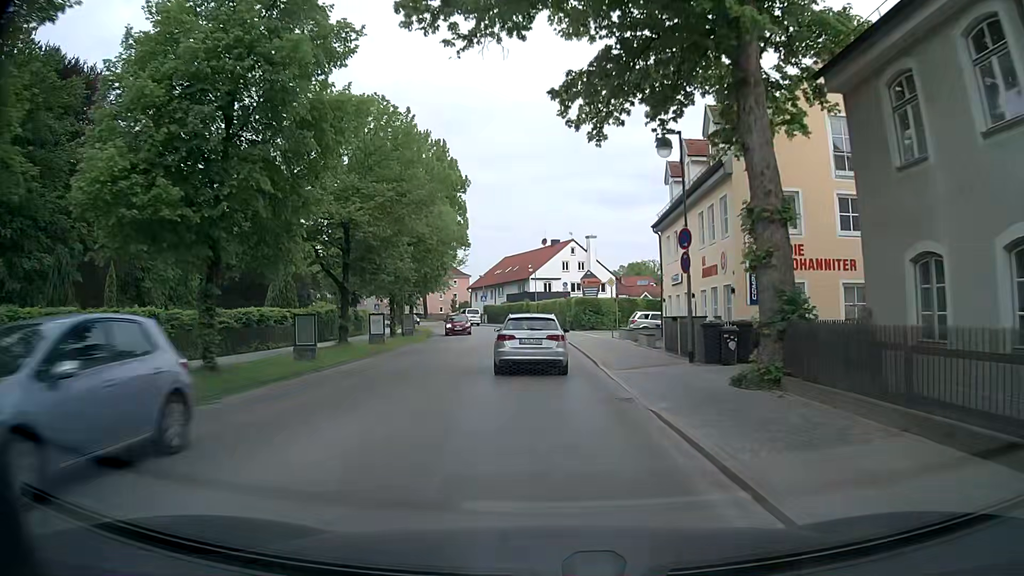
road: tertiary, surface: asphalt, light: Day
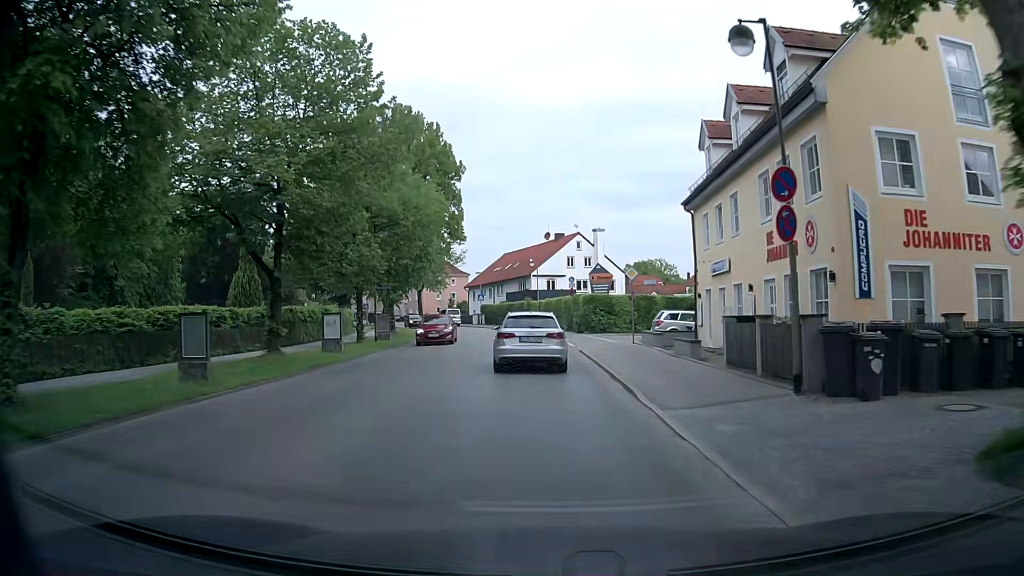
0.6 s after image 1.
(0.0, +7.6) m; 0°
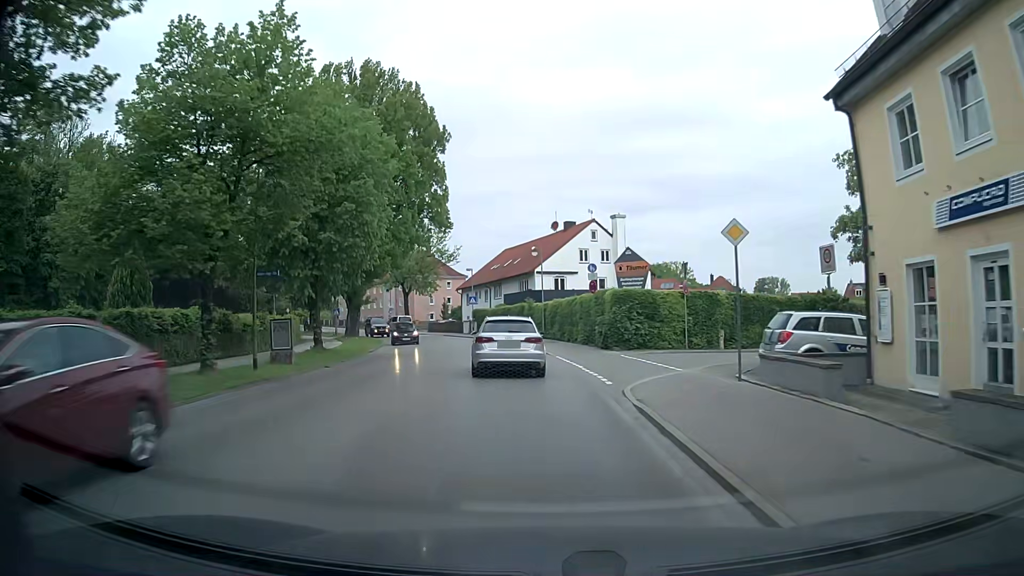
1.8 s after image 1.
(-0.1, +15.4) m; 0°
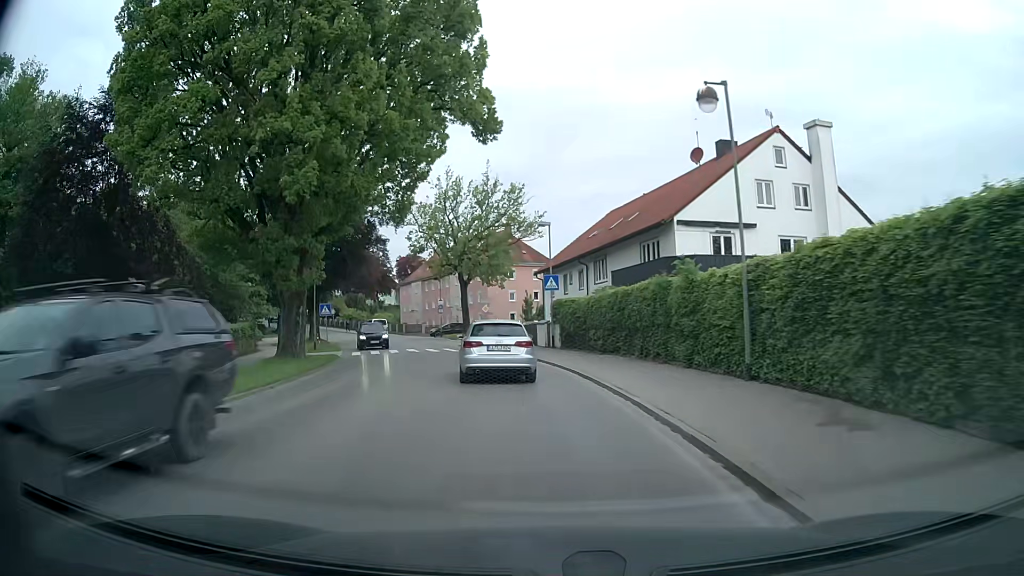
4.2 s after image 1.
(-2.2, +30.8) m; -9°
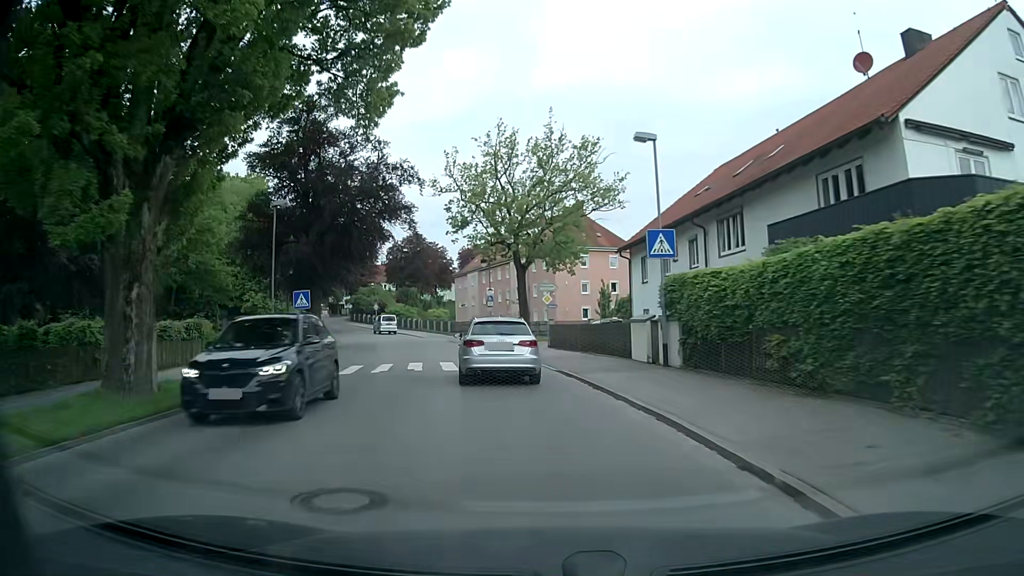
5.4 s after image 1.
(-0.9, +15.4) m; -7°
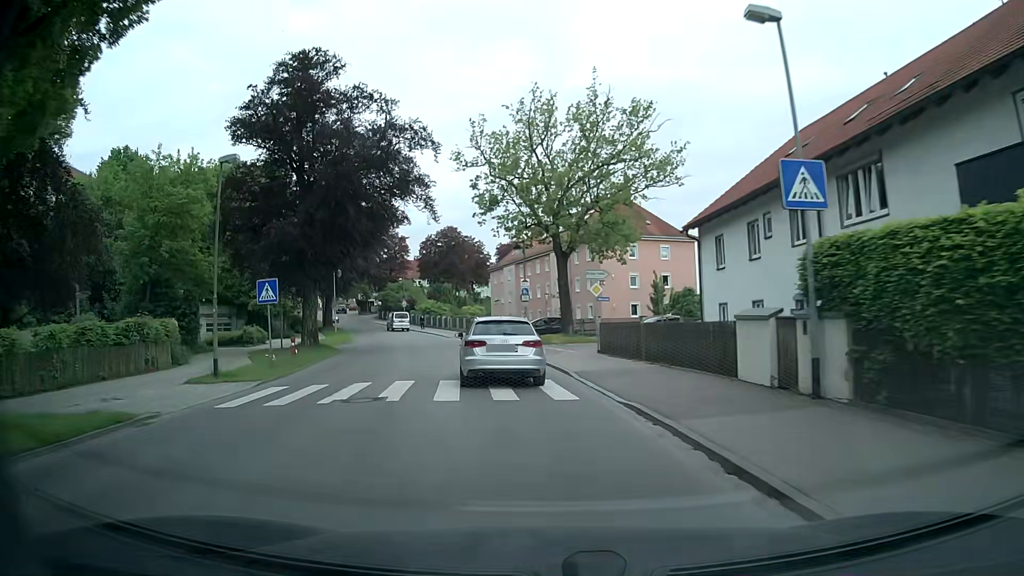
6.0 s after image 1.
(-0.2, +7.7) m; -4°
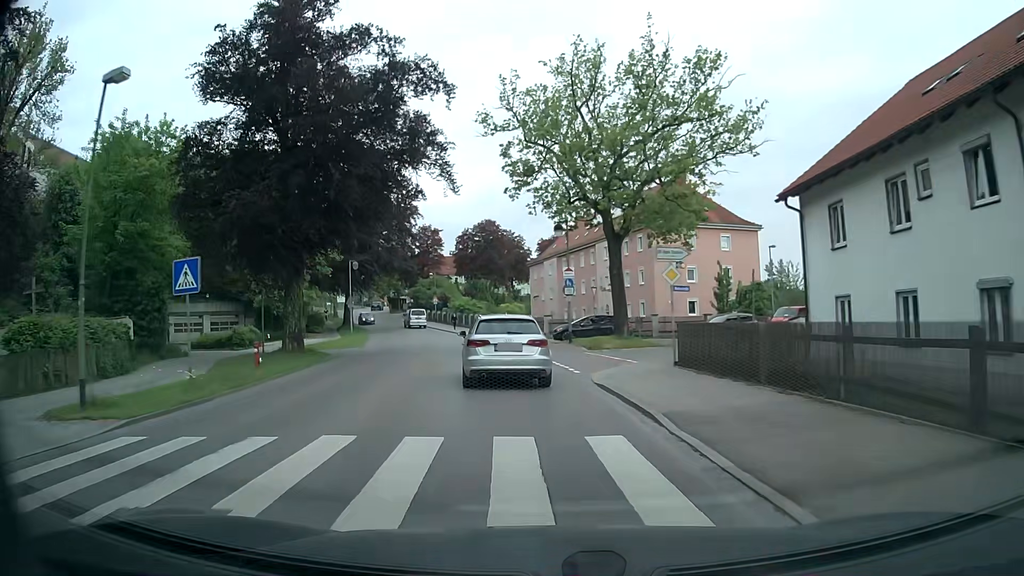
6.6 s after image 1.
(-0.2, +7.7) m; -2°
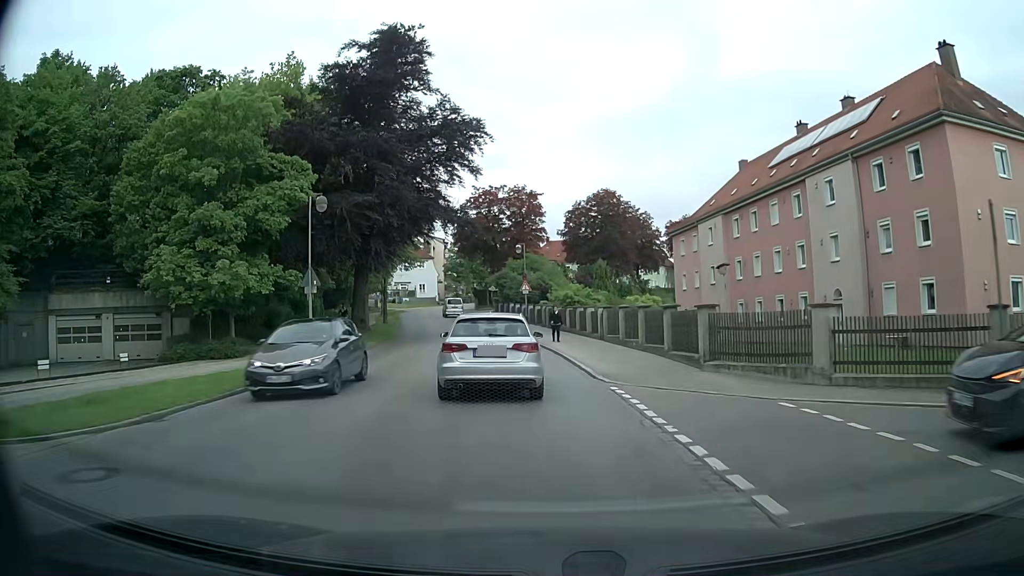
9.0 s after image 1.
(-3.2, +30.3) m; -11°
(0, +10) (-1, +20) (-2, +30) (-3, +40) (-5, +50) (-7, +59) (-9, +69) (-11, +79) (-13, +89) (-13, +99) m
